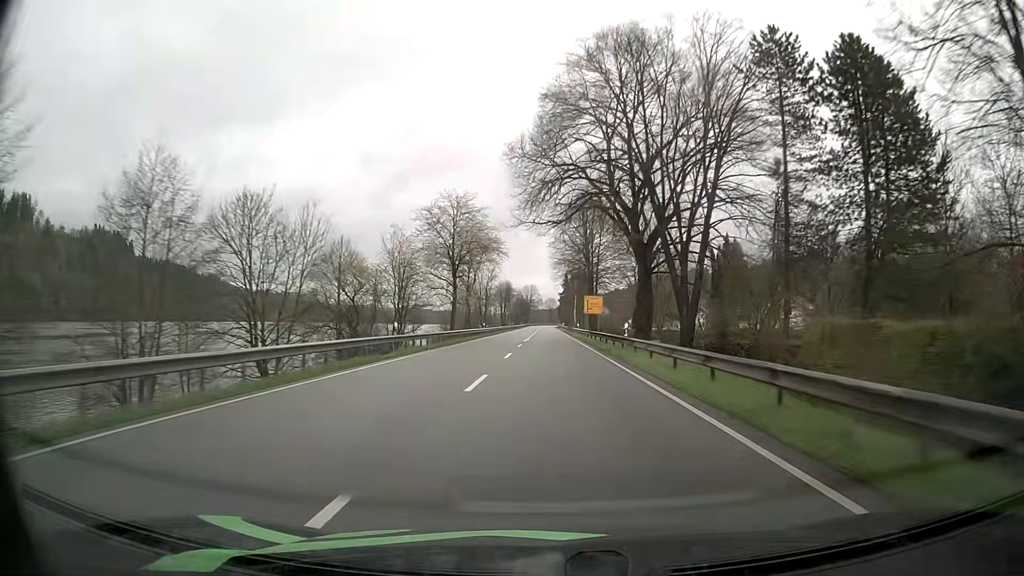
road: primary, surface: asphalt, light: Day
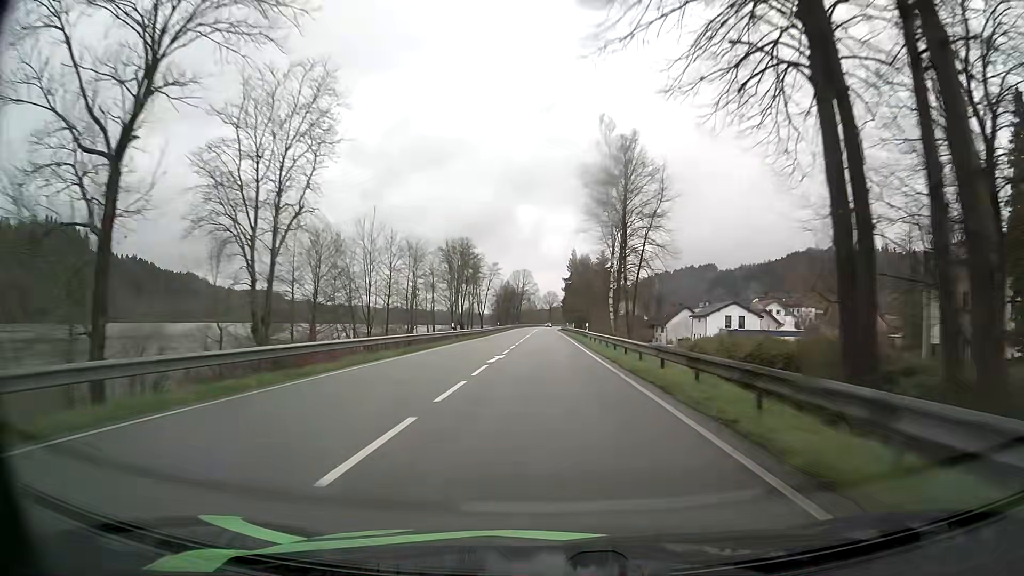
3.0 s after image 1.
(+0.3, +80.6) m; 0°
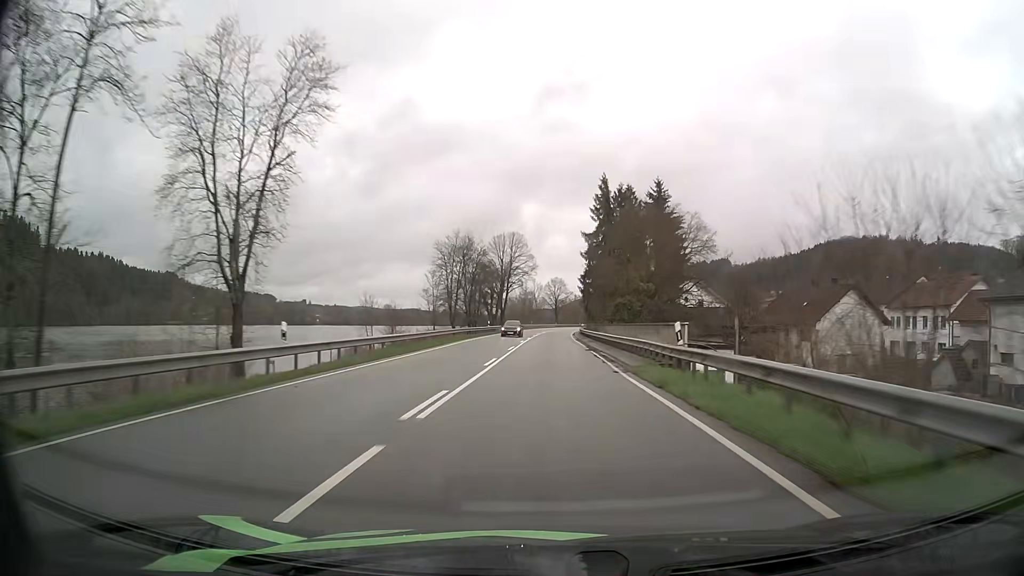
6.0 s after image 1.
(-0.4, +80.6) m; 0°
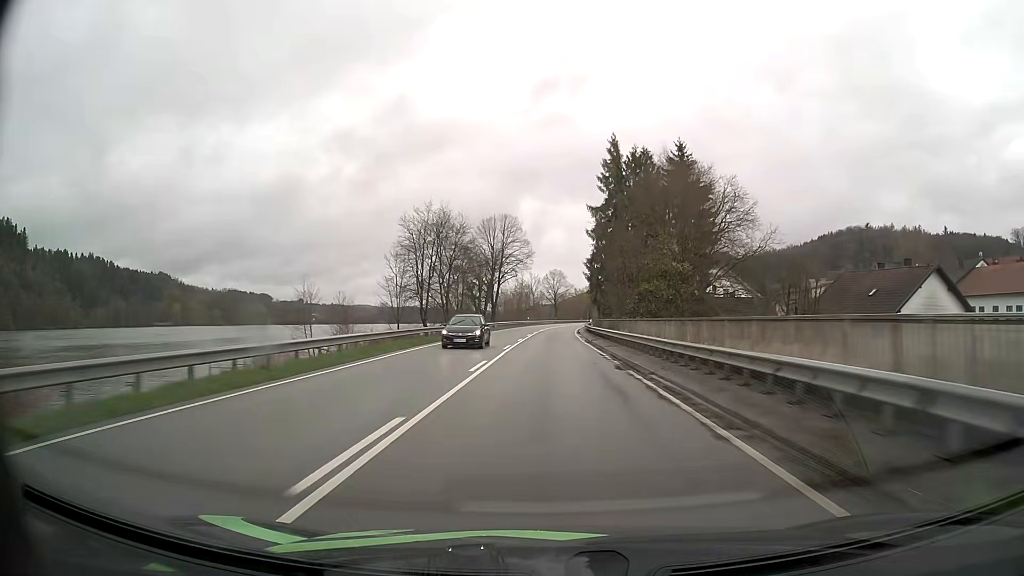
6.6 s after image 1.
(0.0, +16.1) m; 0°
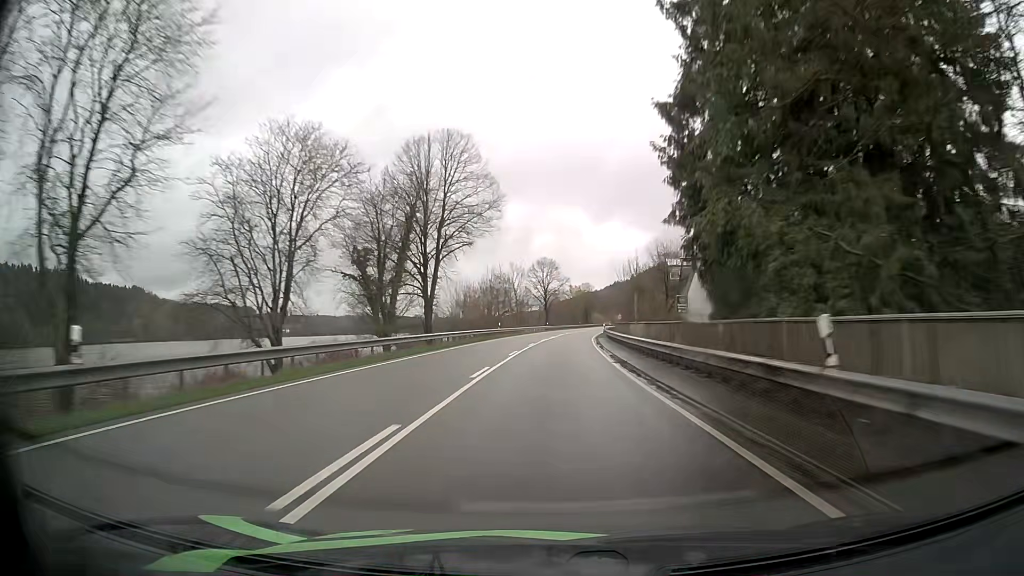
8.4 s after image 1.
(+0.2, +48.4) m; +1°
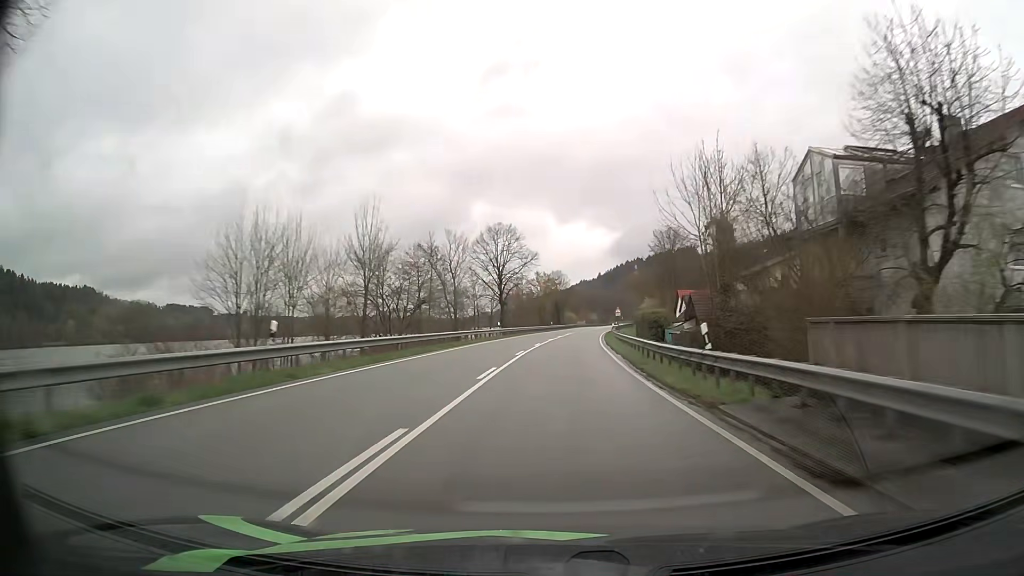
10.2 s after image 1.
(+1.1, +48.4) m; +3°
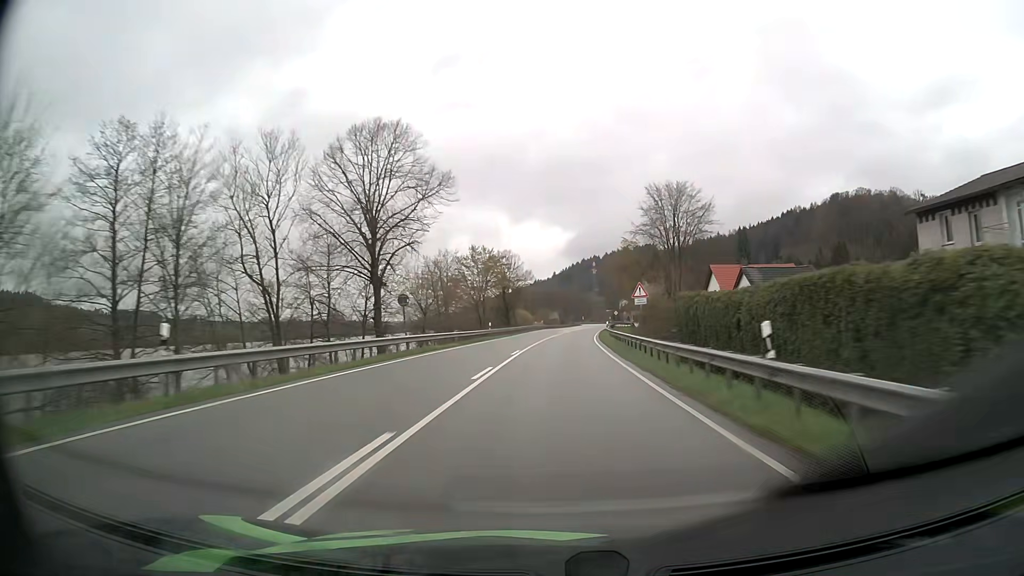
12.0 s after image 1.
(+1.7, +48.3) m; +4°
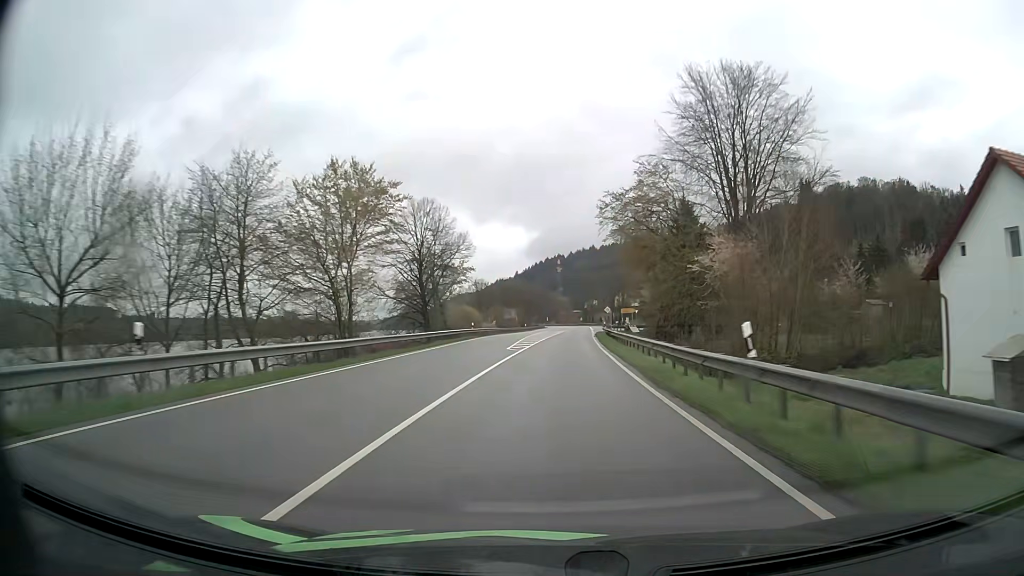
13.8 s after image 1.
(+1.4, +48.3) m; +3°
(0, +10) (0, +20) (0, +30) (+1, +40) (+1, +50) (+2, +60) (+2, +70) (+3, +80) (+4, +90) (+4, +100) m
